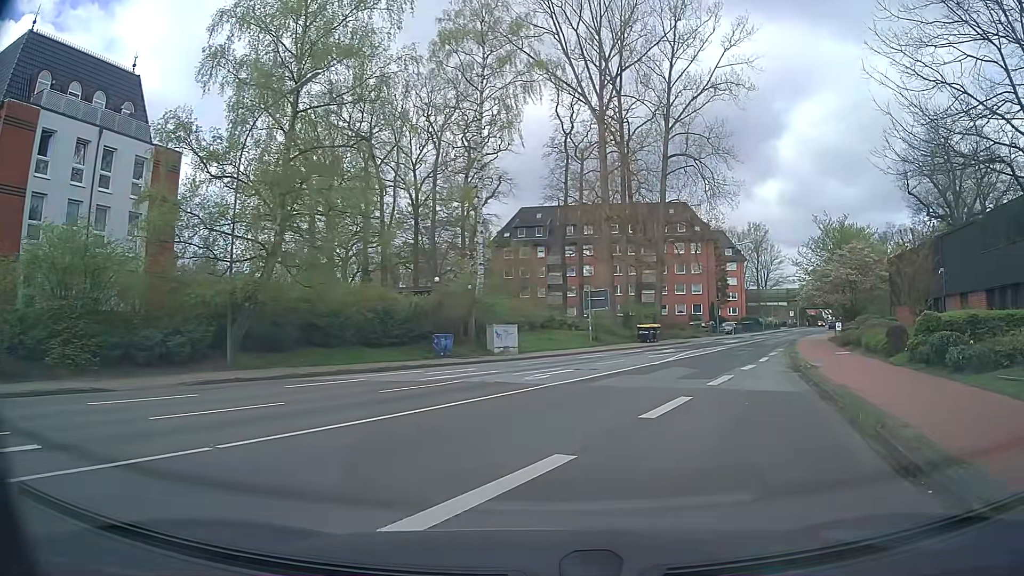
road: secondary_link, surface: asphalt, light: Day
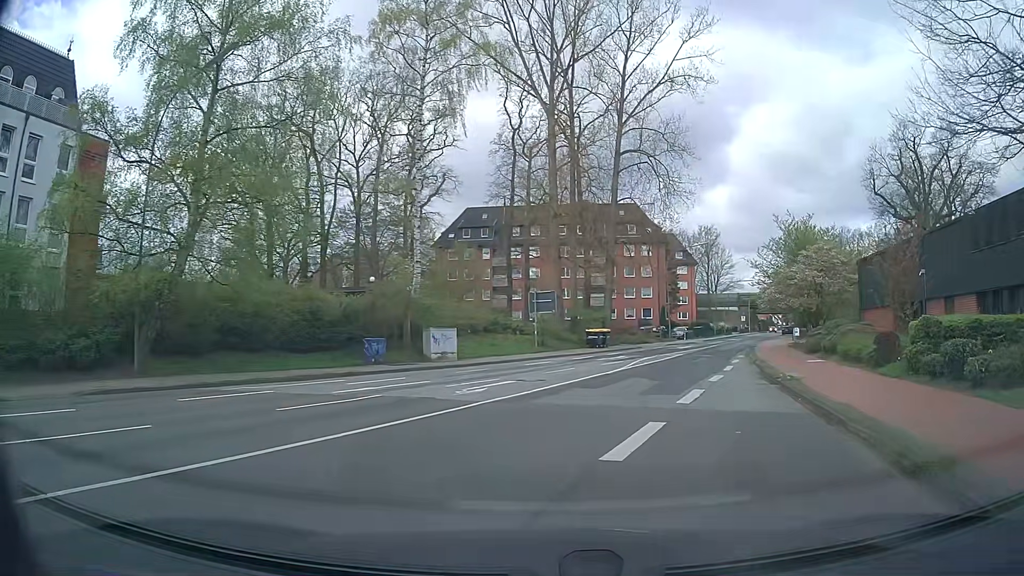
(+0.1, +3.1) m; +6°
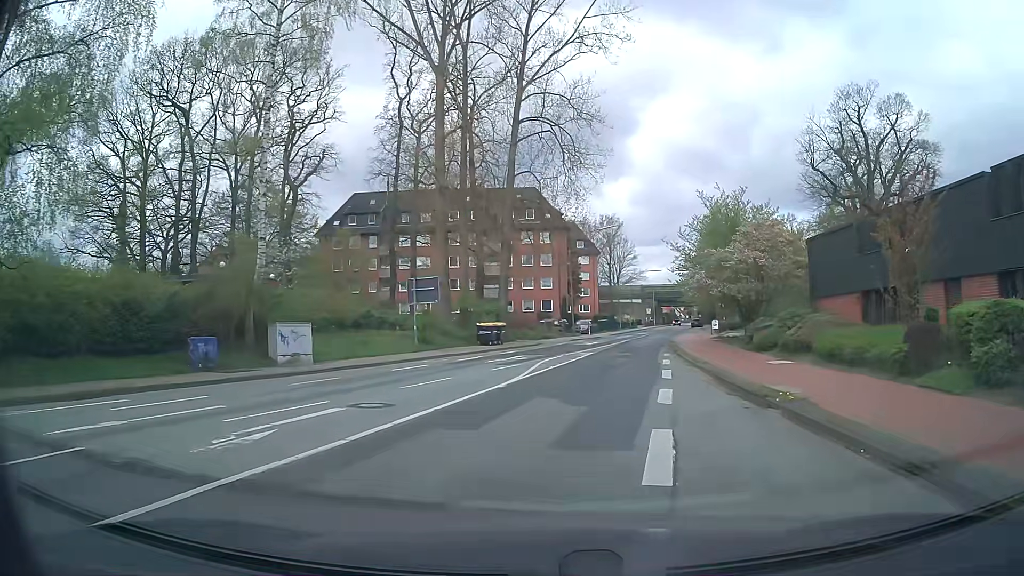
(+0.5, +7.4) m; +7°
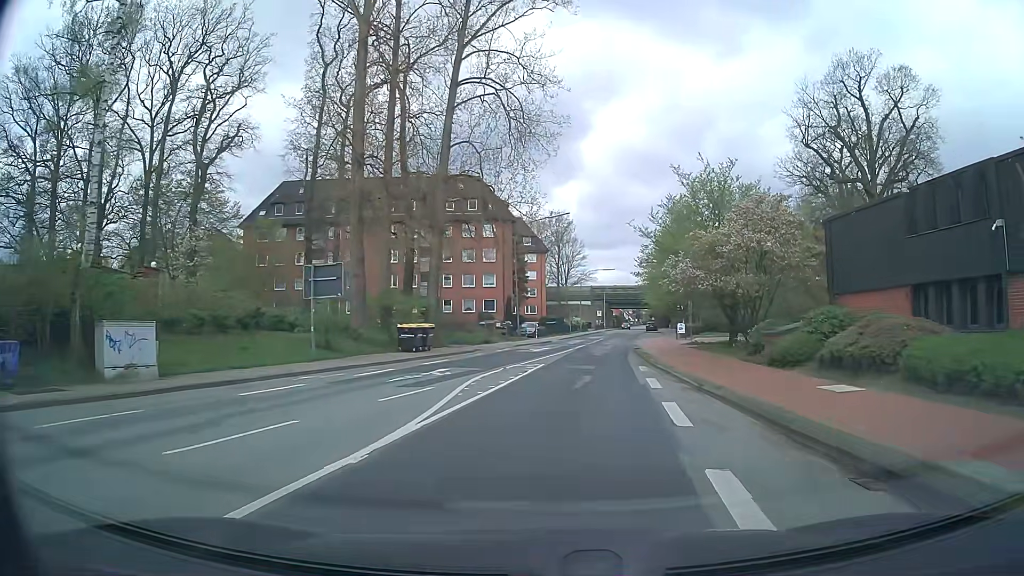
(+0.3, +8.3) m; +4°
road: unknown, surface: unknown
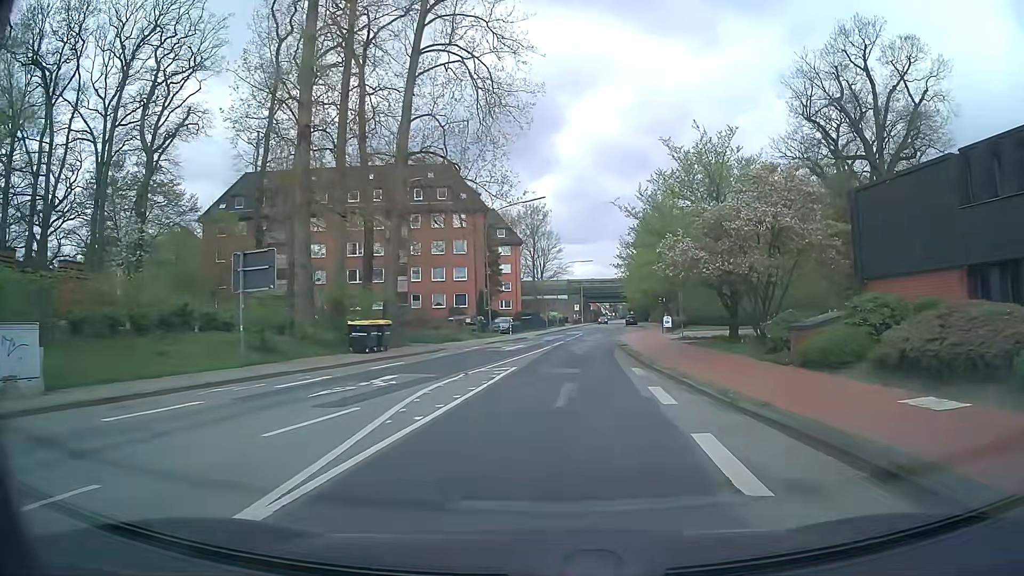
(+0.1, +4.5) m; +3°
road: secondary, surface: asphalt
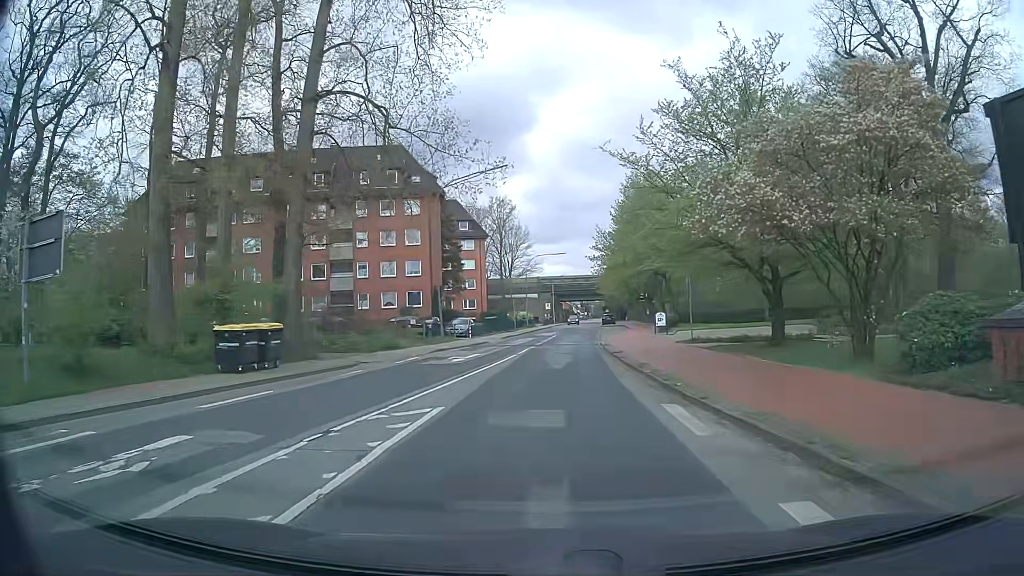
(+0.2, +9.8) m; +1°
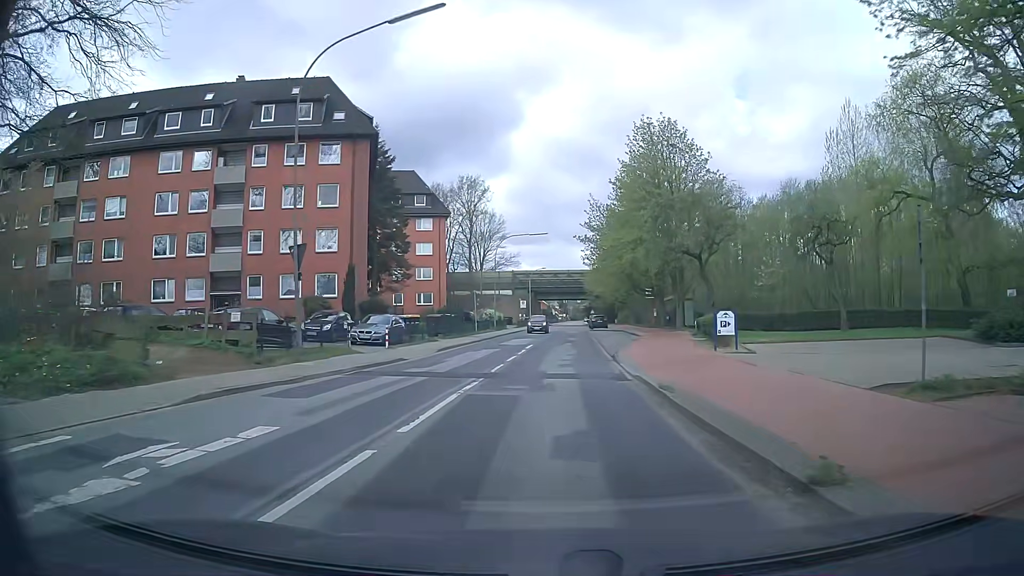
(+0.5, +19.8) m; +4°
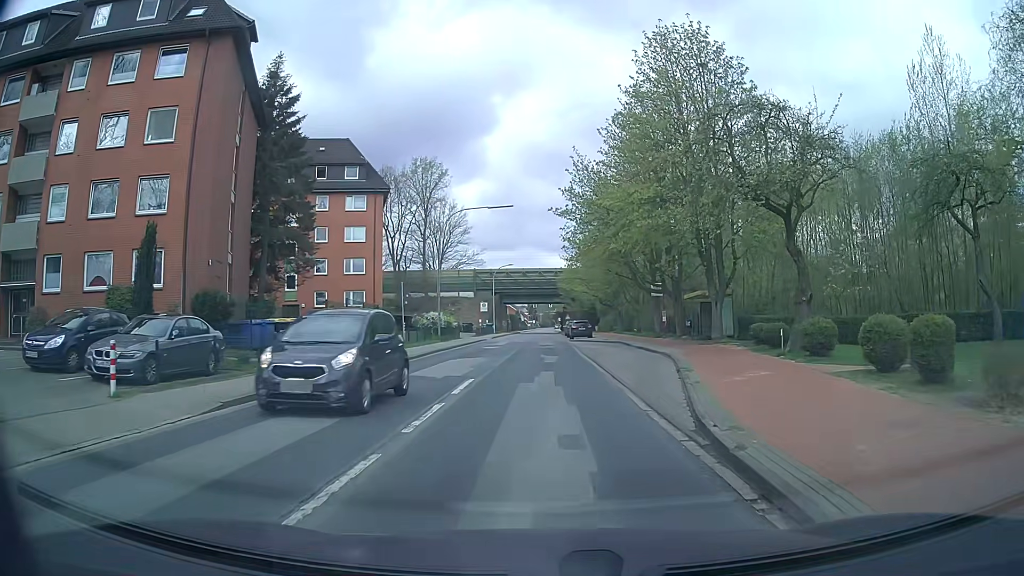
(0.0, +17.6) m; +2°
